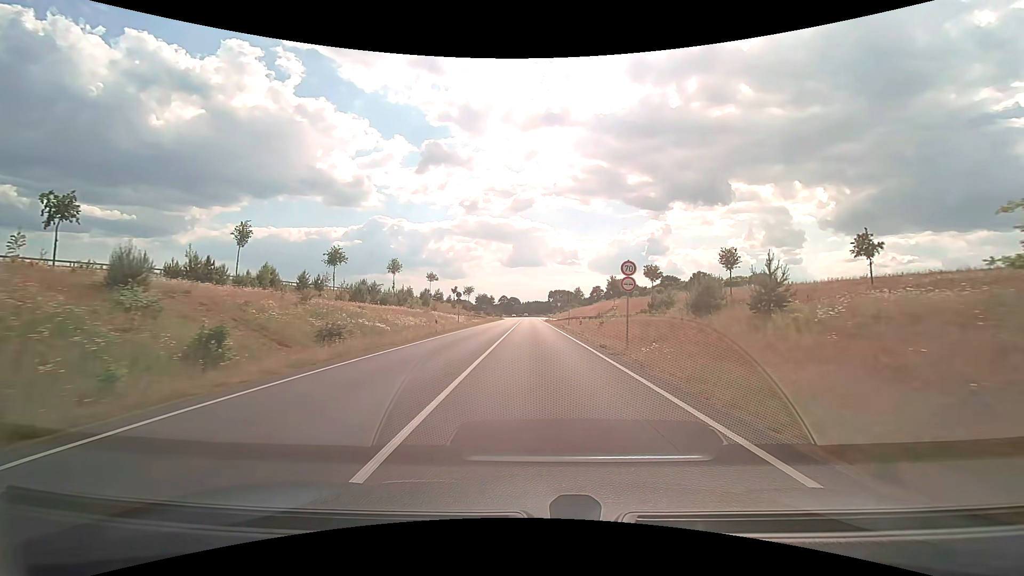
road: trunk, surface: asphalt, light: Day
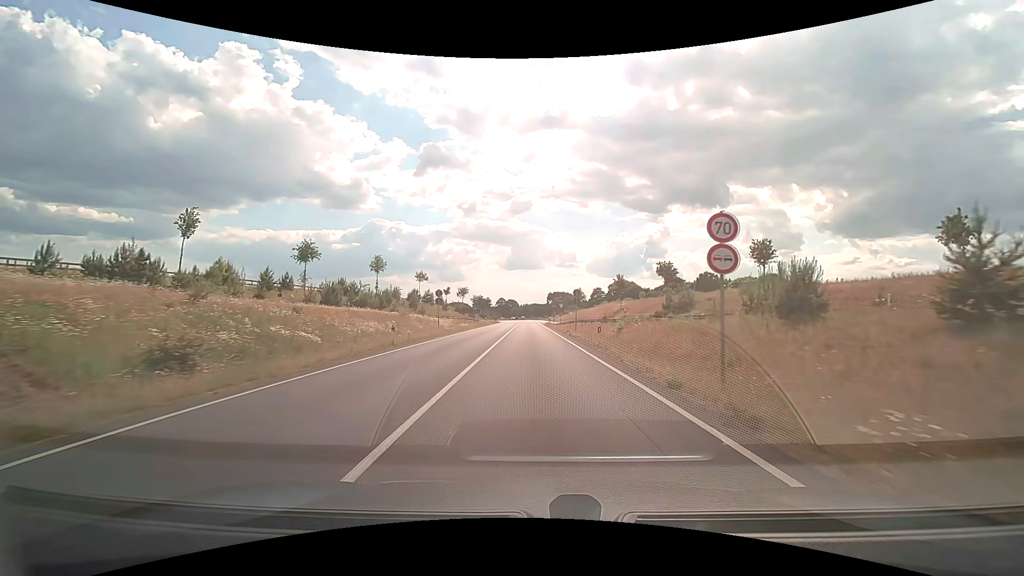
(0.0, +9.8) m; 0°
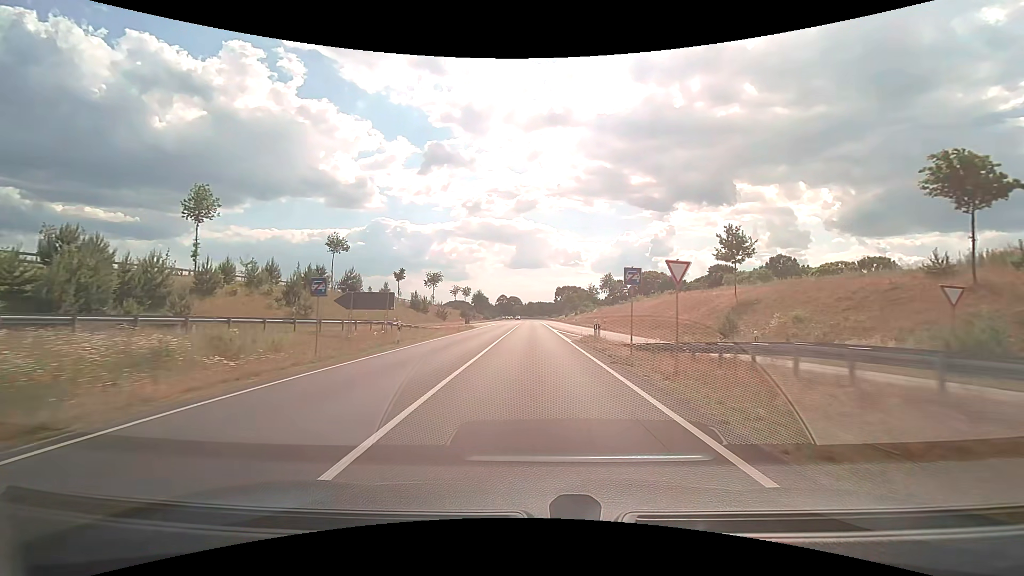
(-0.2, +50.7) m; 0°
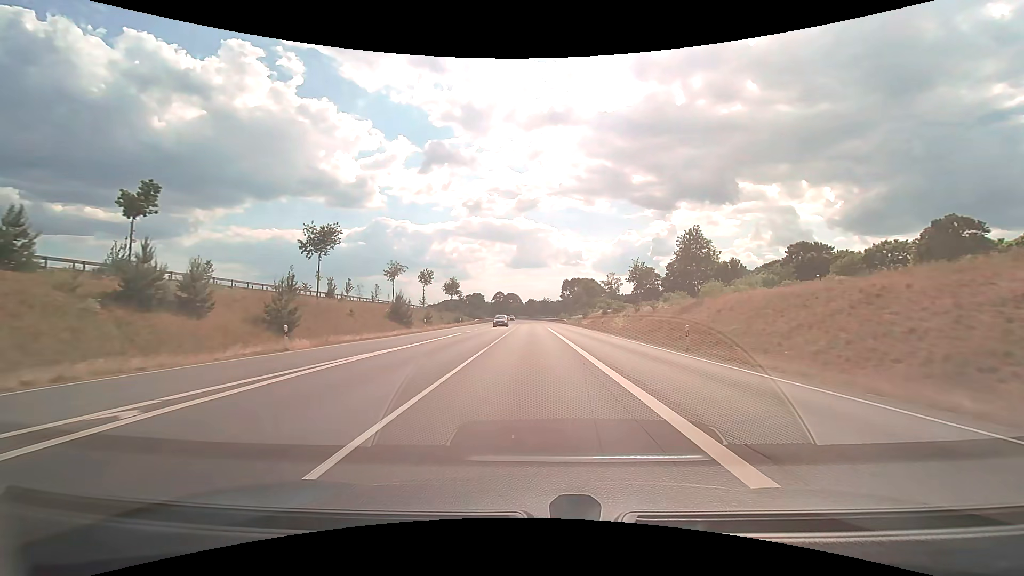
(-0.1, +53.6) m; 0°
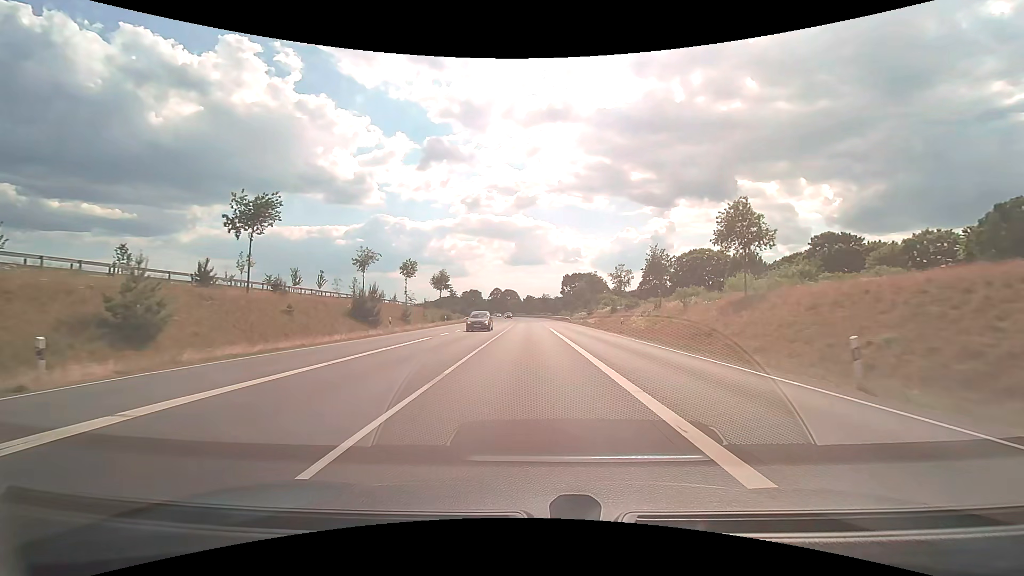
(0.0, +11.0) m; 0°
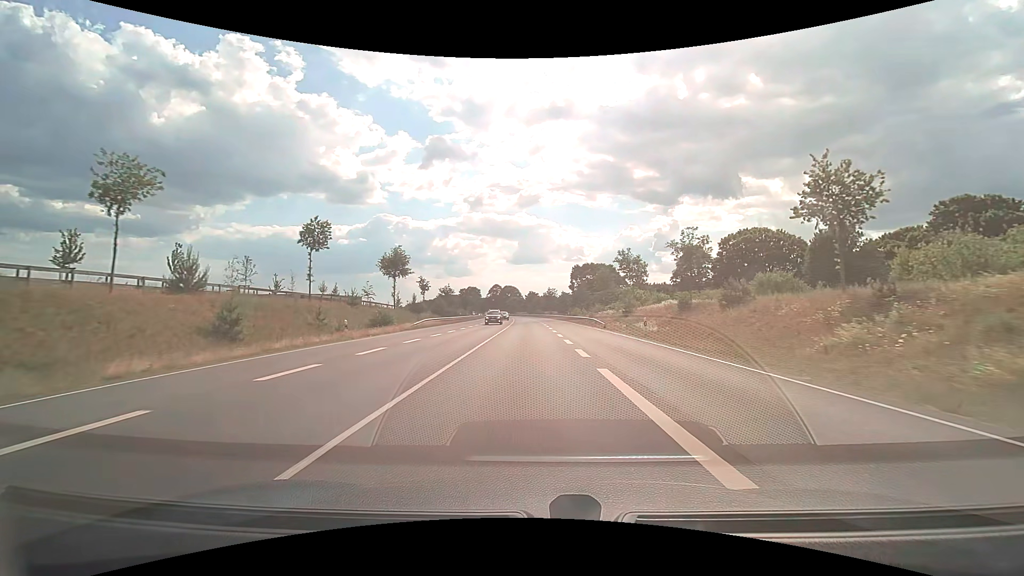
(0.0, +32.8) m; 0°
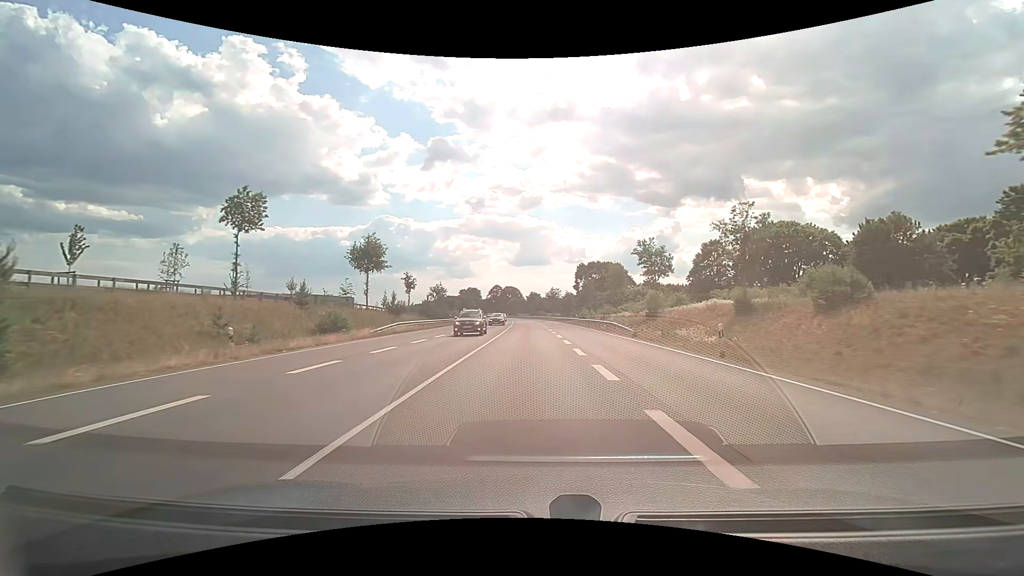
(-0.1, +10.8) m; 0°
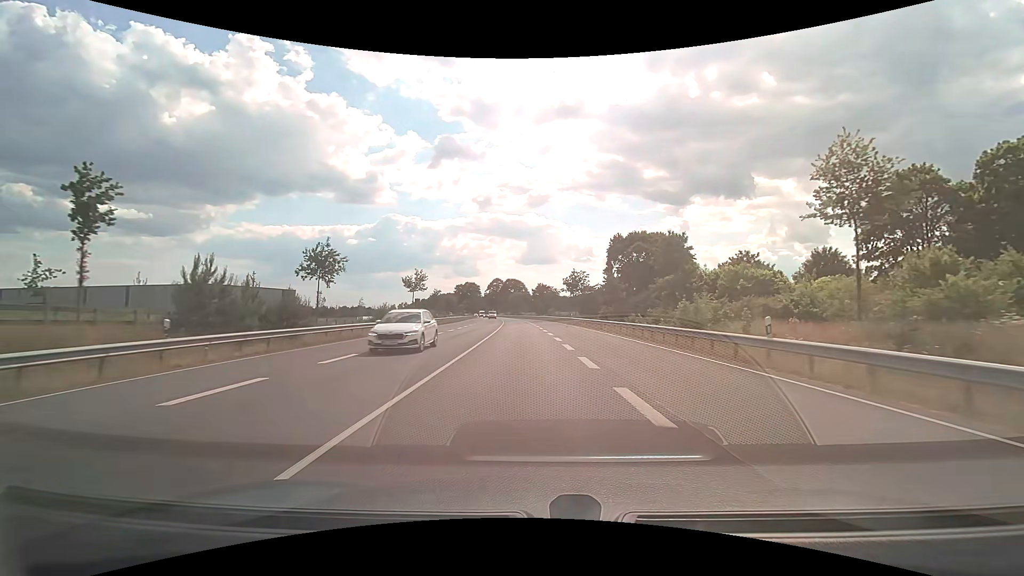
(-0.2, +52.4) m; 0°
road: primary
(0, +10) (0, +20) (0, +30) (0, +40) (-1, +50) (-1, +60) (-2, +70) (-3, +80) (-4, +90) (-4, +100) m
